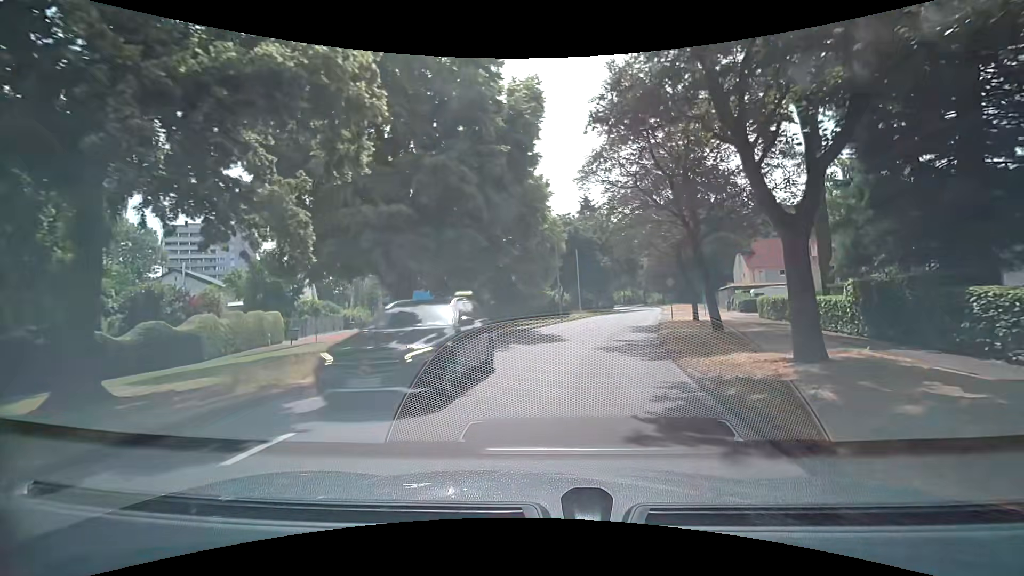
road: tertiary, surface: asphalt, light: Day
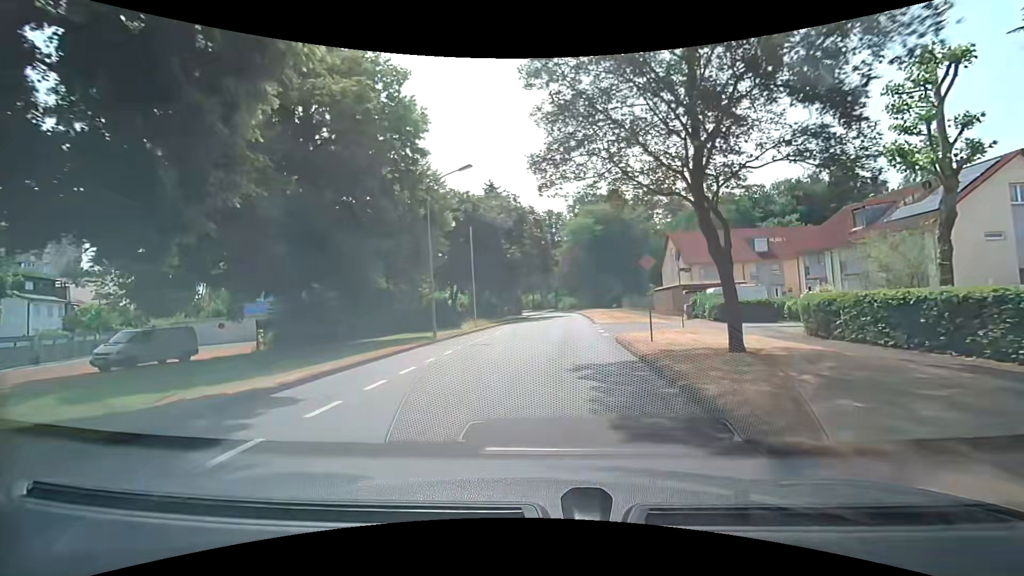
(+1.9, +18.2) m; +11°
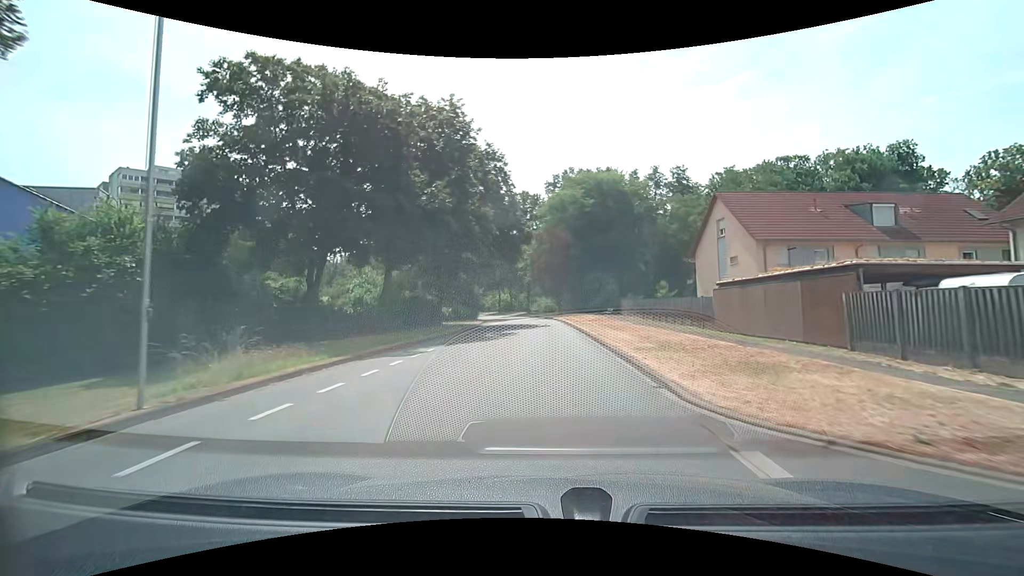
(+0.9, +26.8) m; +4°
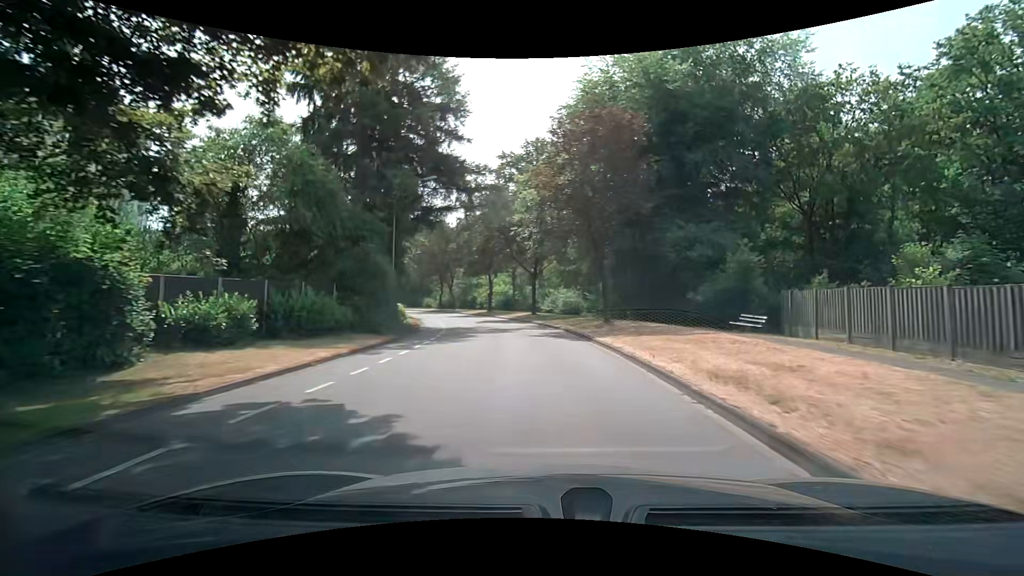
(-0.3, +37.8) m; -2°
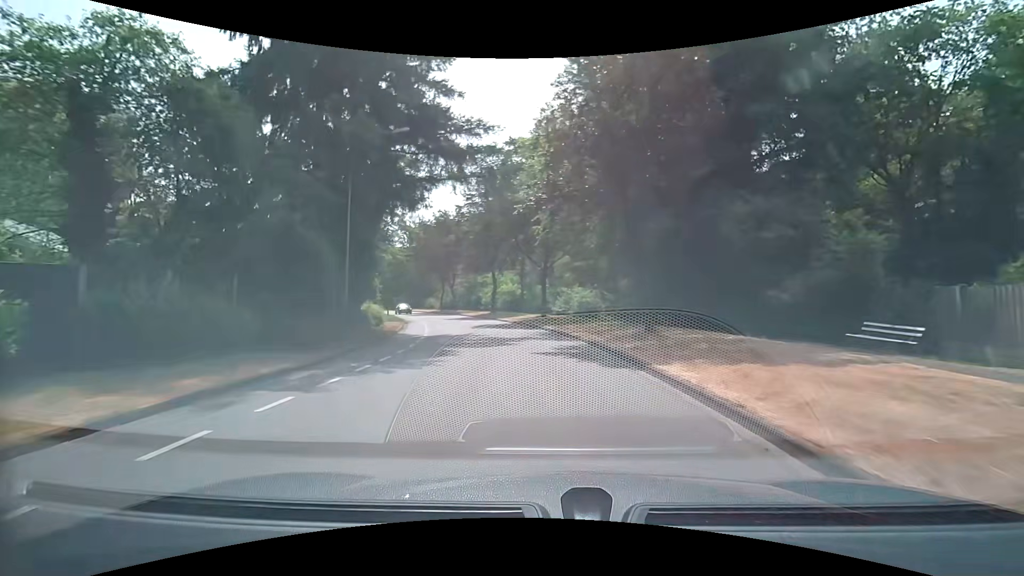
(-0.1, +7.6) m; -1°
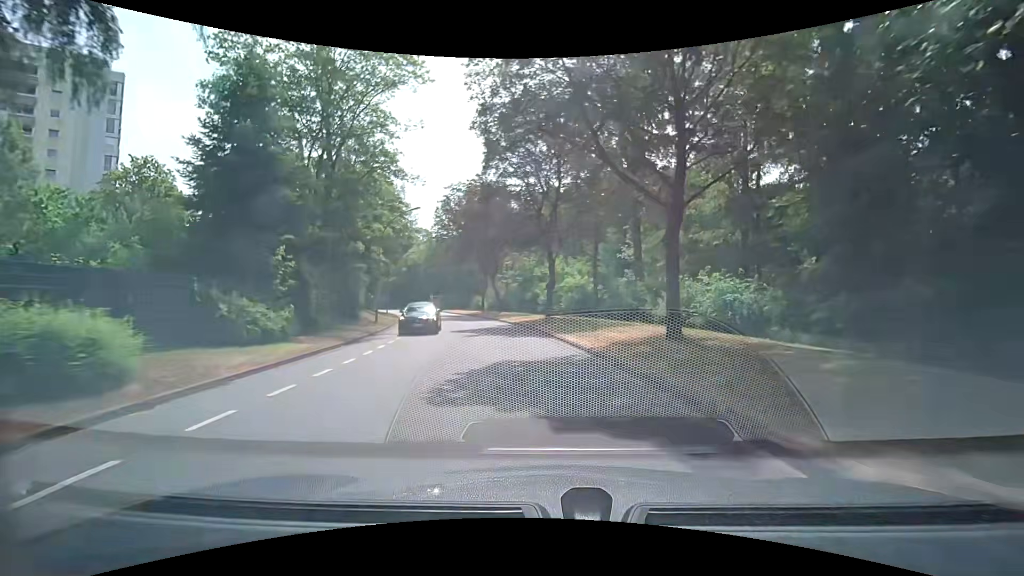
(-1.3, +22.0) m; -8°
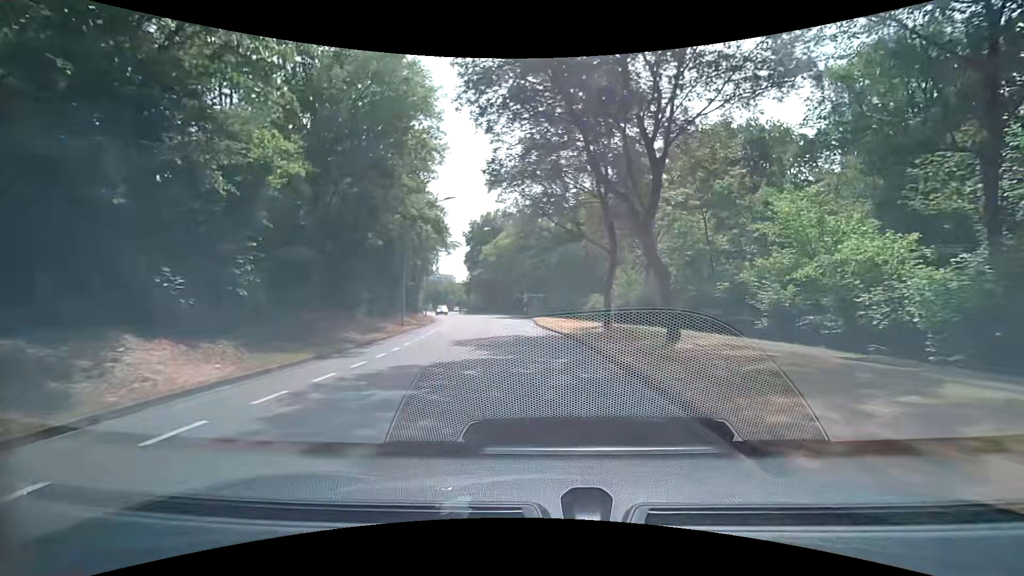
(-3.6, +34.2) m; -13°
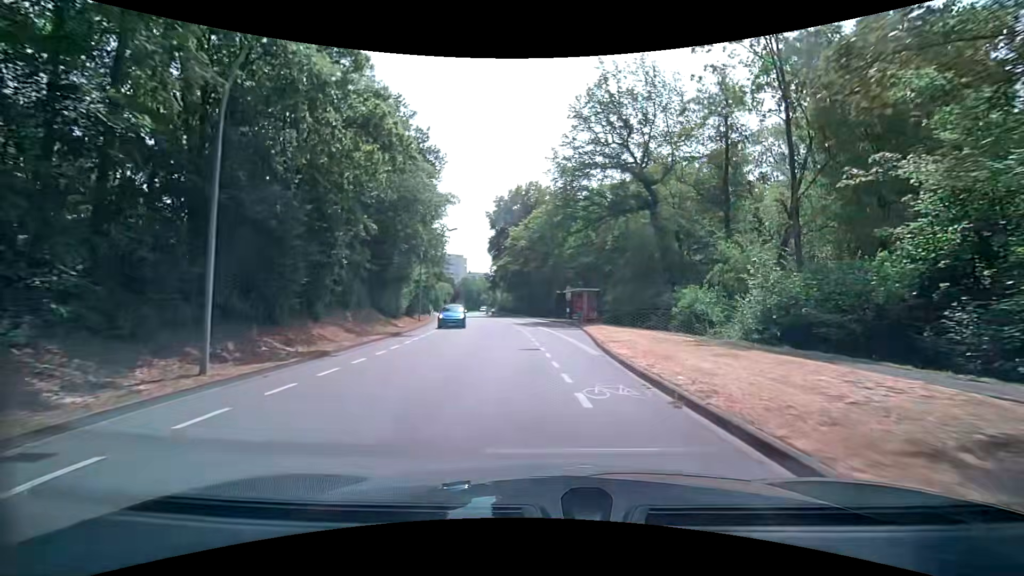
(-1.0, +20.4) m; -4°
(0, +10) (-1, +20) (-3, +30) (-5, +40) (-7, +49) (-9, +59) (-11, +69) (-13, +79) (-15, +88) (-17, +98) m
